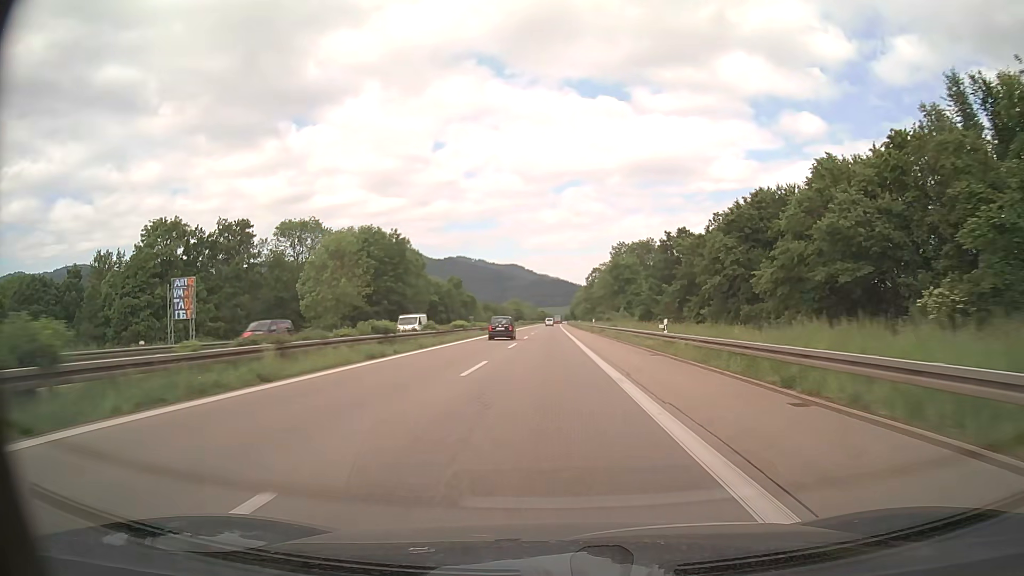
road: trunk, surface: asphalt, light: Day
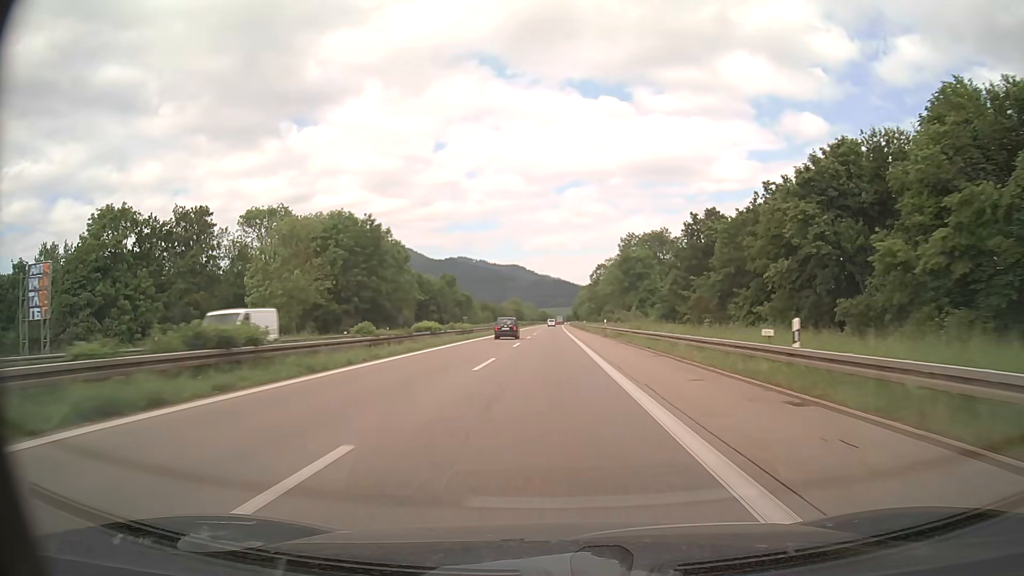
(0.0, +15.2) m; 0°
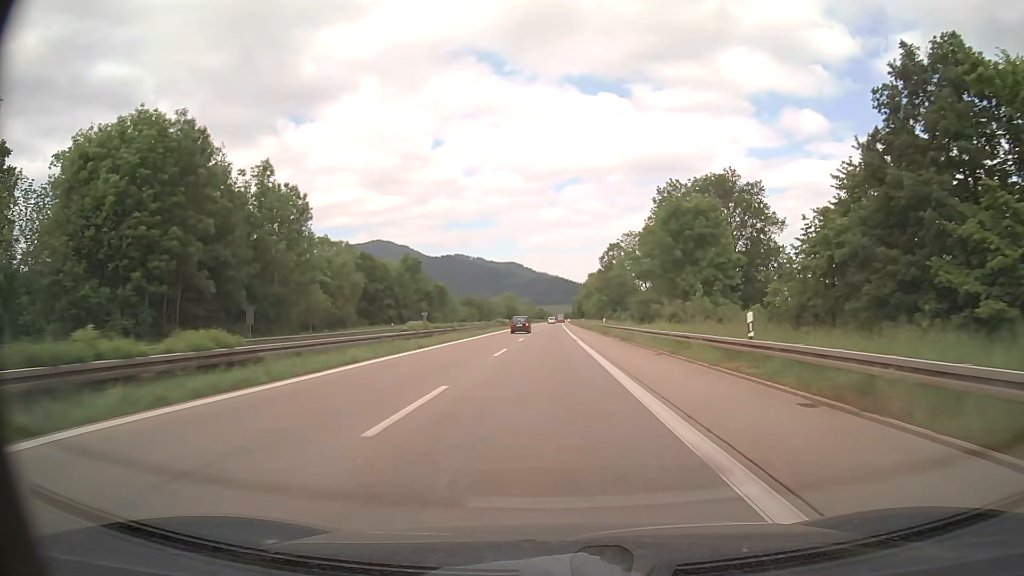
(+0.1, +45.6) m; 0°
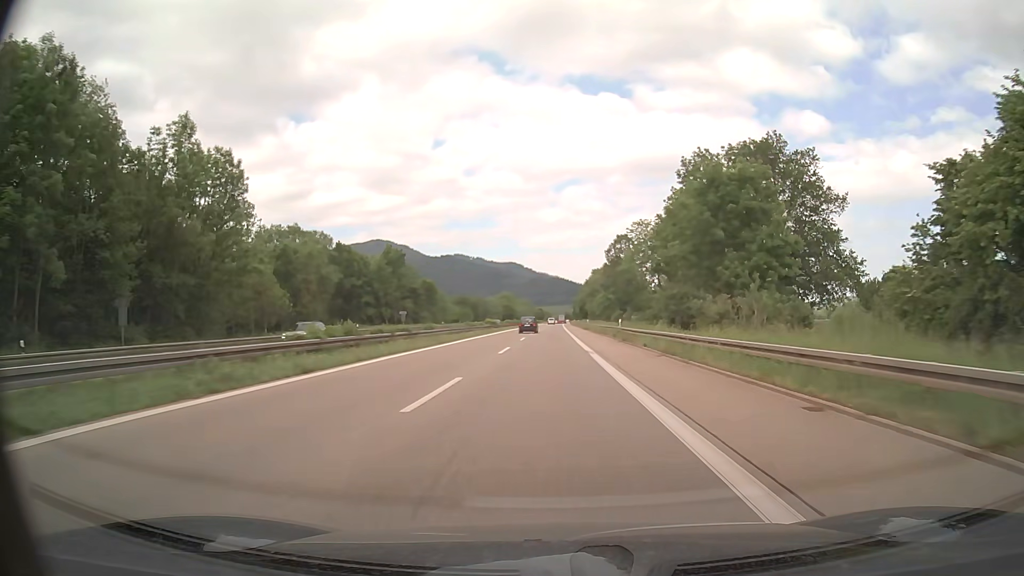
(0.0, +15.2) m; 0°
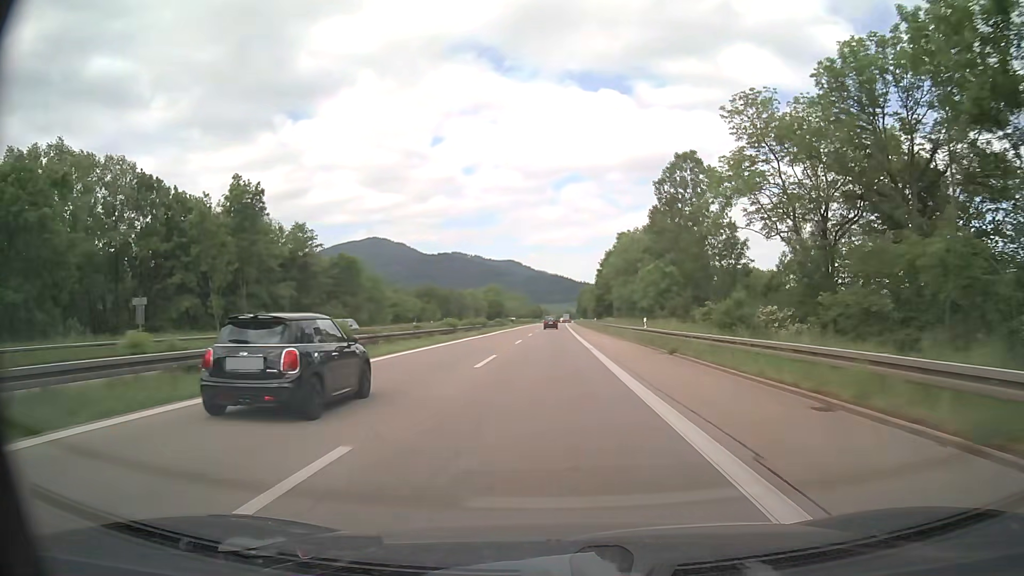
(0.0, +60.8) m; 0°
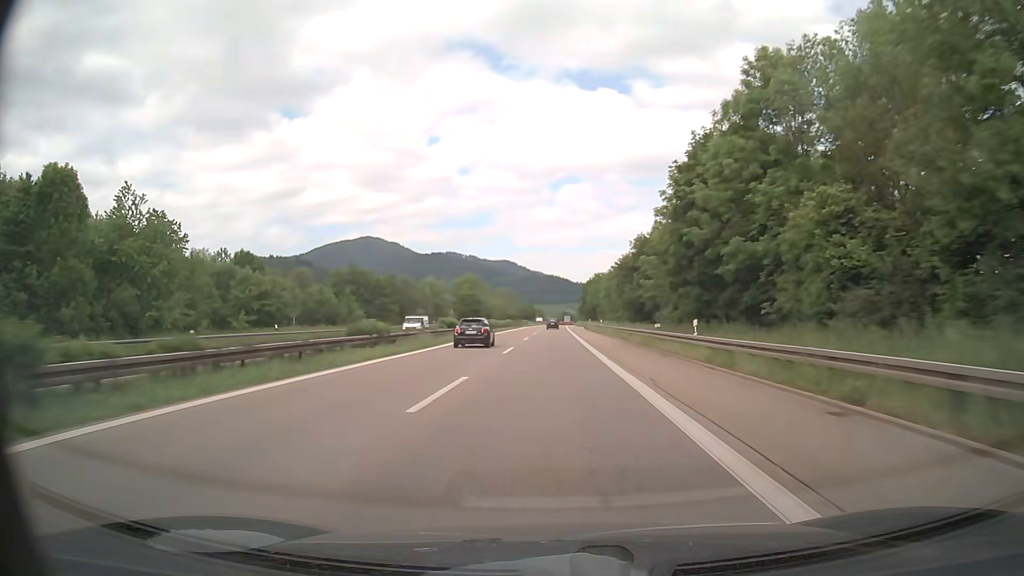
(+0.1, +60.7) m; 0°
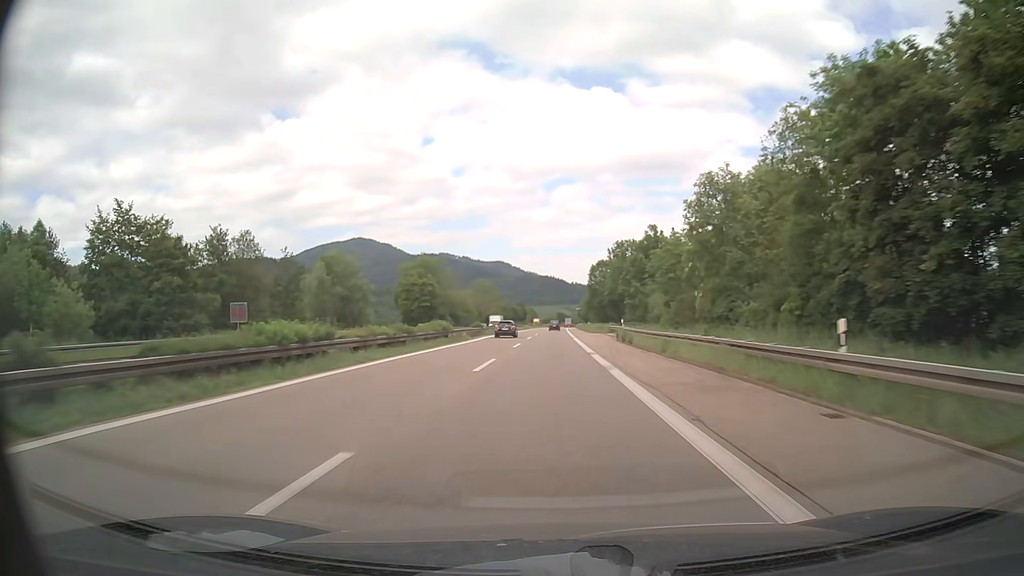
(+0.6, +60.7) m; +1°
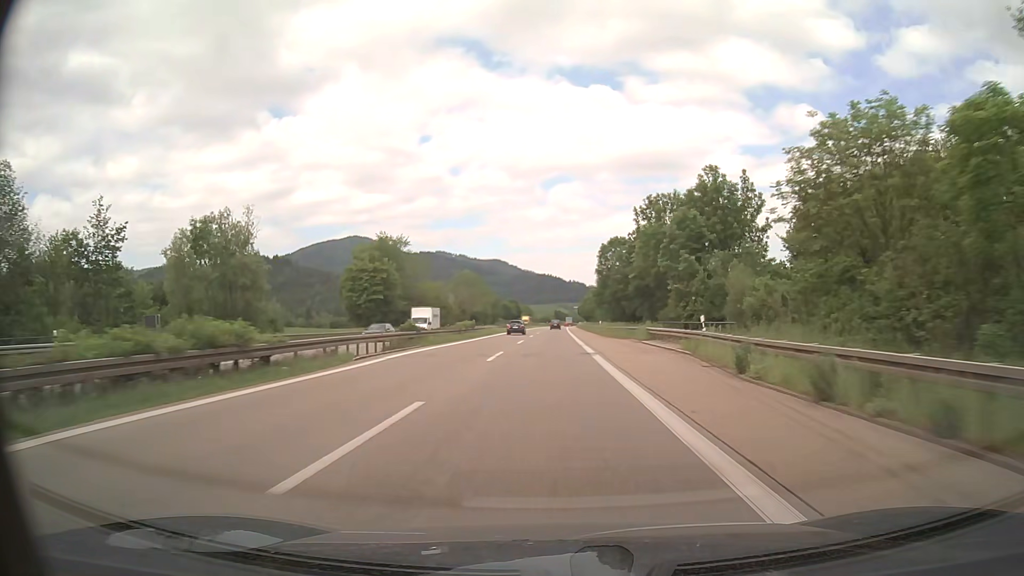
(+0.1, +30.4) m; 0°
(0, +10) (0, +20) (0, +30) (0, +40) (0, +50) (0, +60) (0, +70) (0, +80) (0, +90) (0, +100) m
